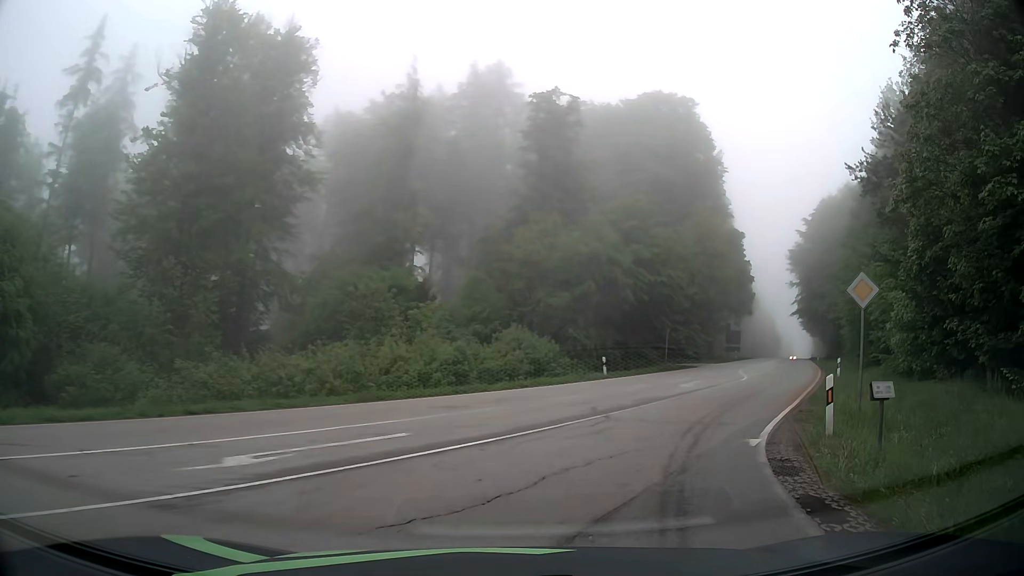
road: secondary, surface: asphalt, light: Day
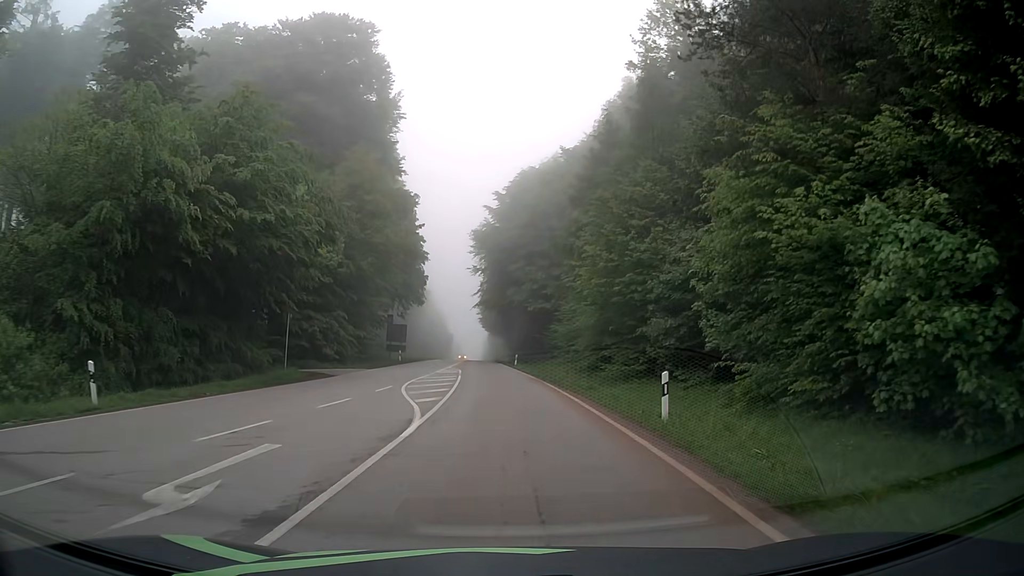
(+6.2, +19.7) m; +29°
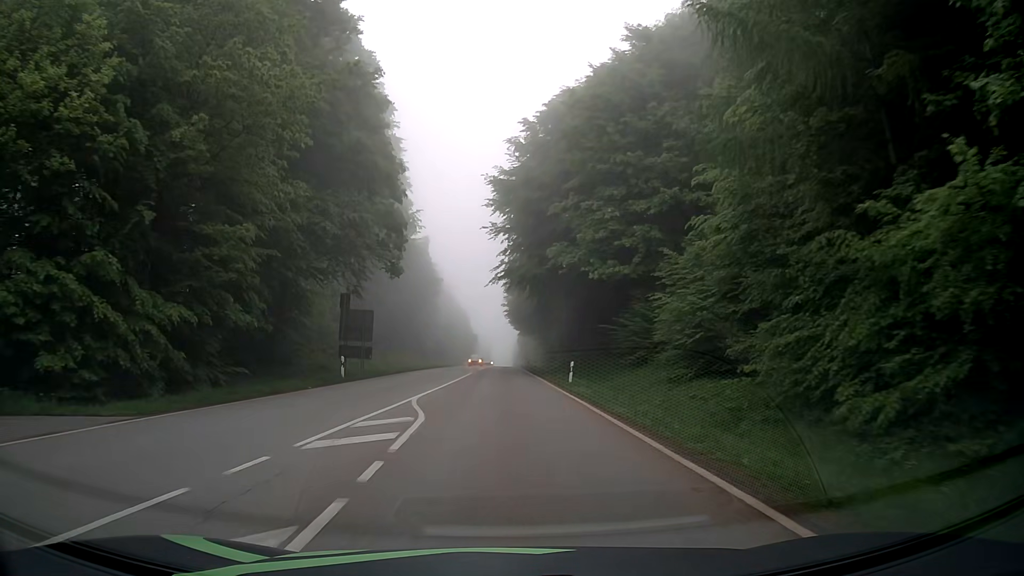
(-0.4, +29.4) m; -2°
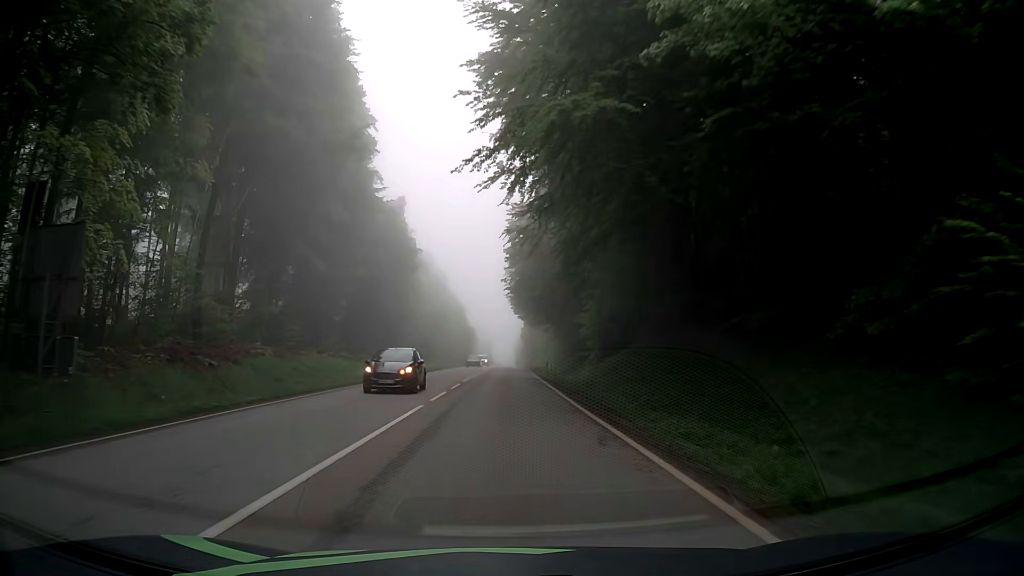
(-0.2, +28.3) m; 0°
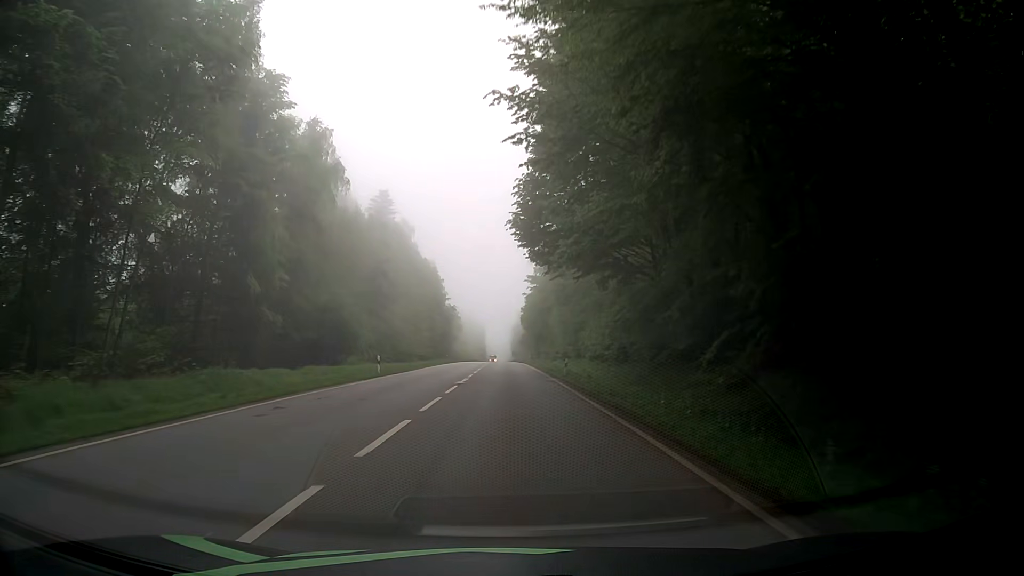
(-0.1, +52.3) m; 0°
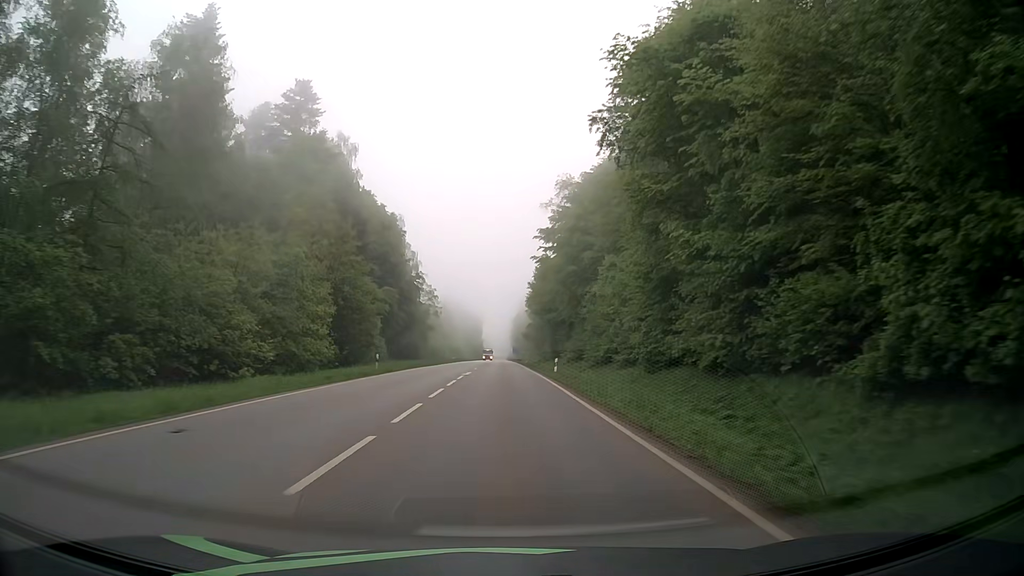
(+0.4, +45.0) m; +1°
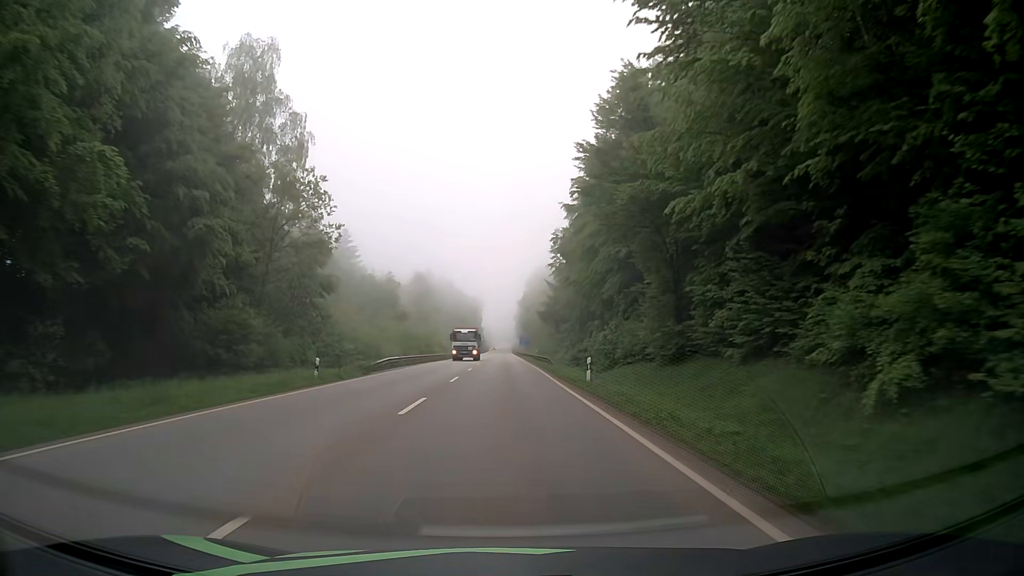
(-0.6, +59.5) m; -1°
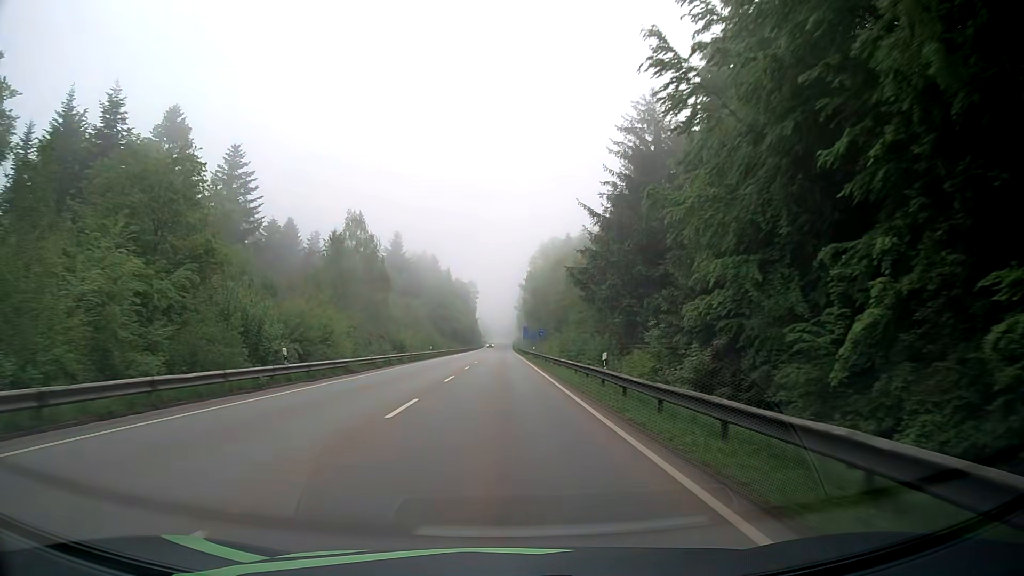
(0.0, +49.0) m; 0°
(0, +10) (0, +20) (0, +30) (0, +40) (0, +50) (0, +60) (-1, +70) (-1, +80) (-1, +90) (-1, +100) m
